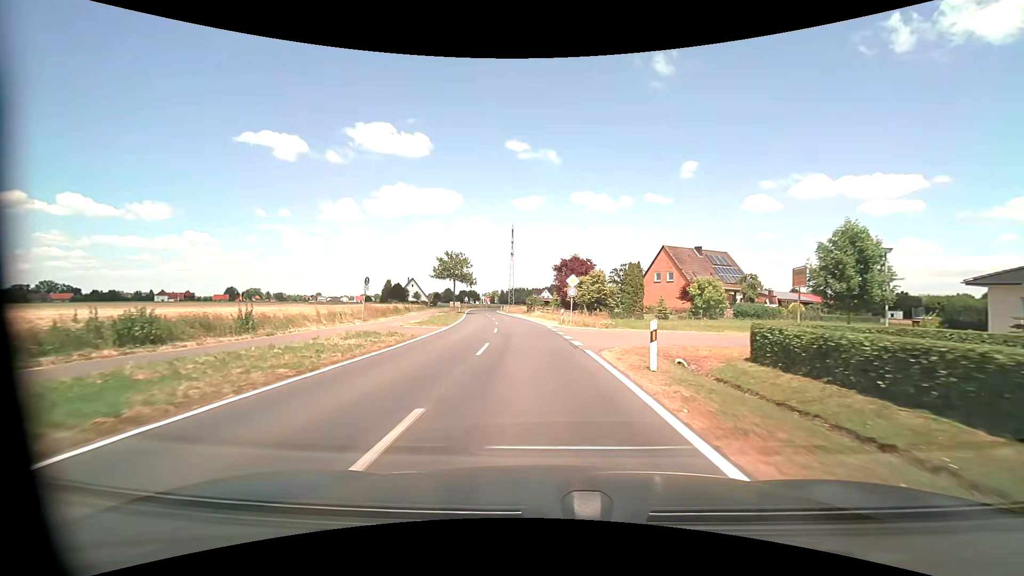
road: tertiary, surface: asphalt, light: Day
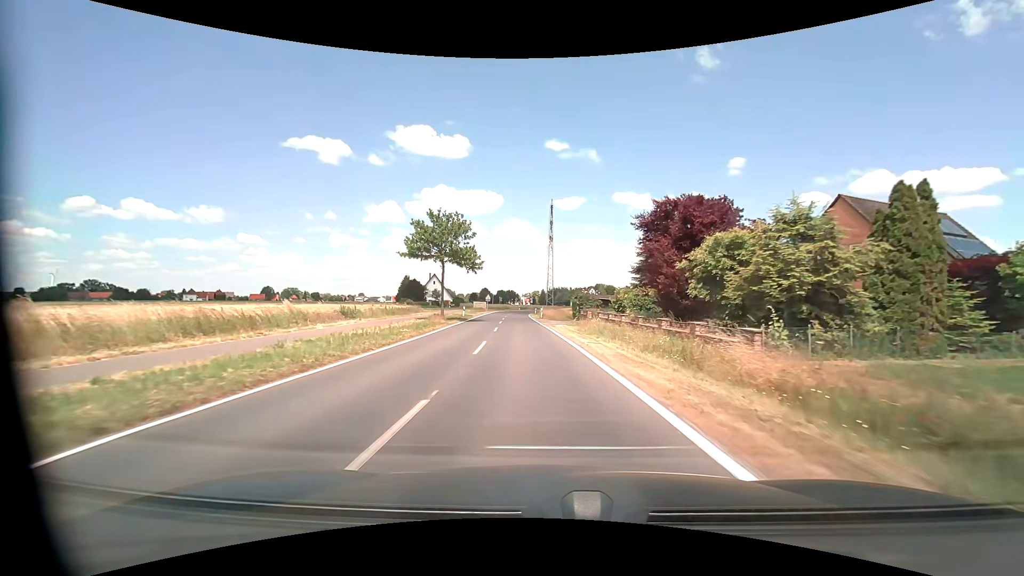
(-1.3, +31.9) m; -5°
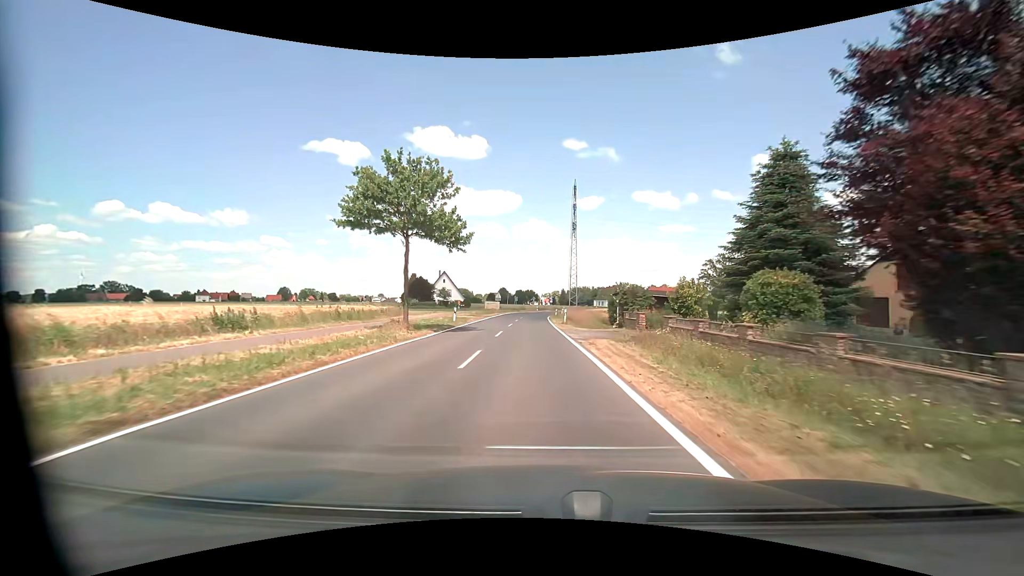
(-0.3, +15.5) m; -2°
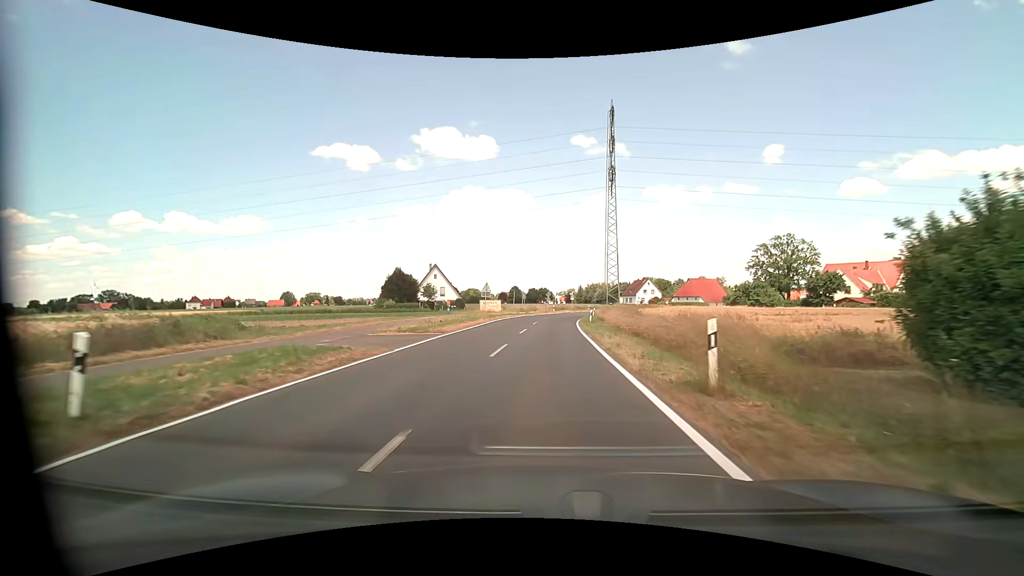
(-0.7, +30.8) m; -2°
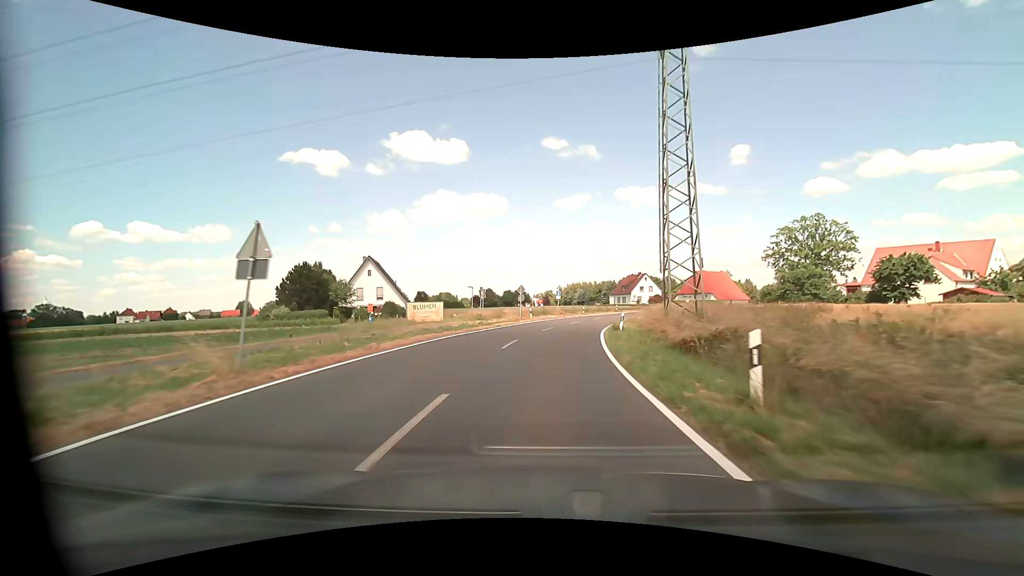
(+0.5, +31.0) m; +3°
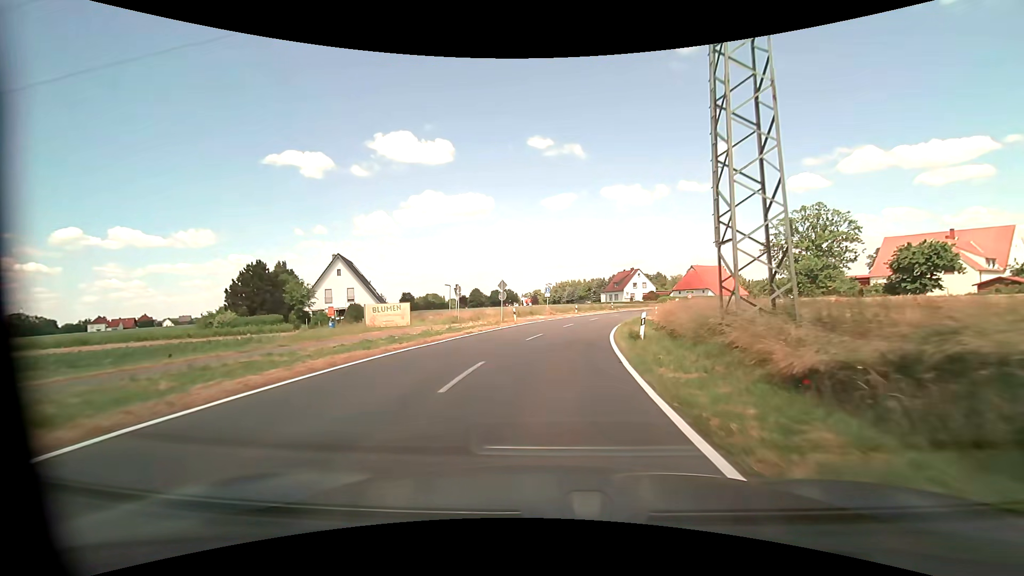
(+0.1, +7.8) m; +1°
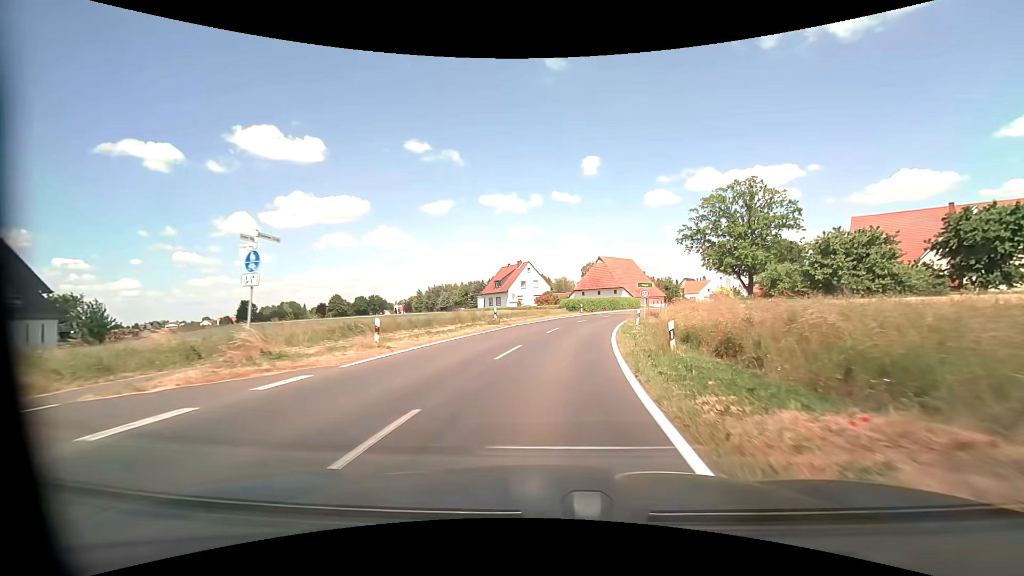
(+4.2, +37.6) m; +13°
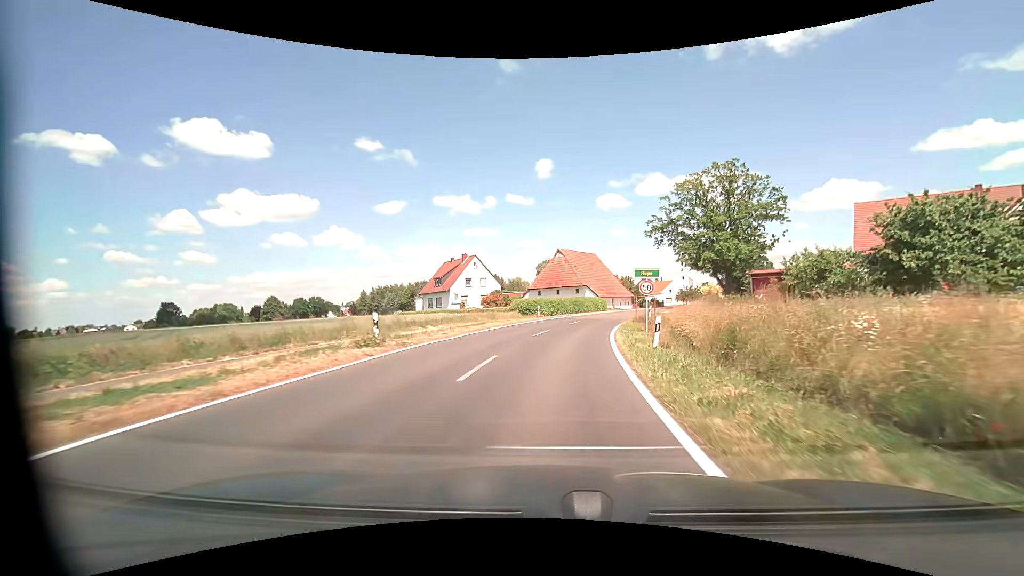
(+0.6, +14.6) m; +4°
(0, +10) (+2, +20) (+3, +30) (+6, +40) (+8, +49) (+12, +58) (+16, +68) (+21, +76) (+26, +85) (+31, +94) m
